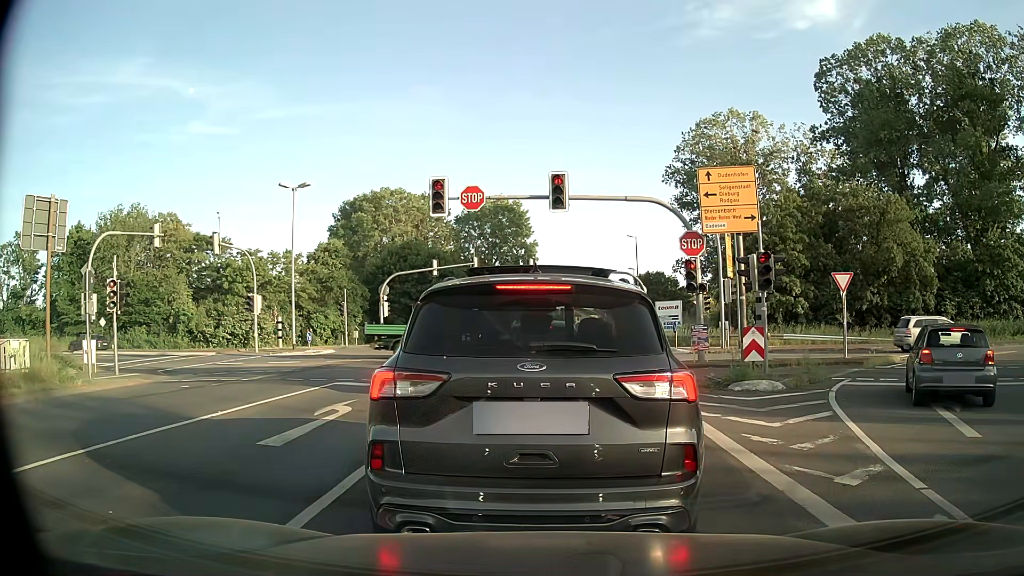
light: Day
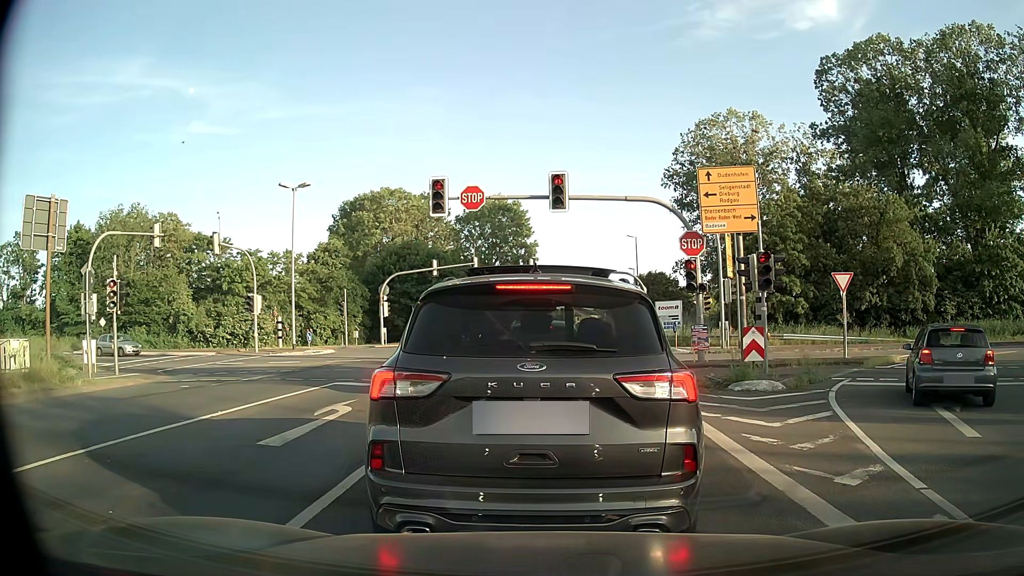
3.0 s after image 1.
(0.0, 0.0) m; 0°
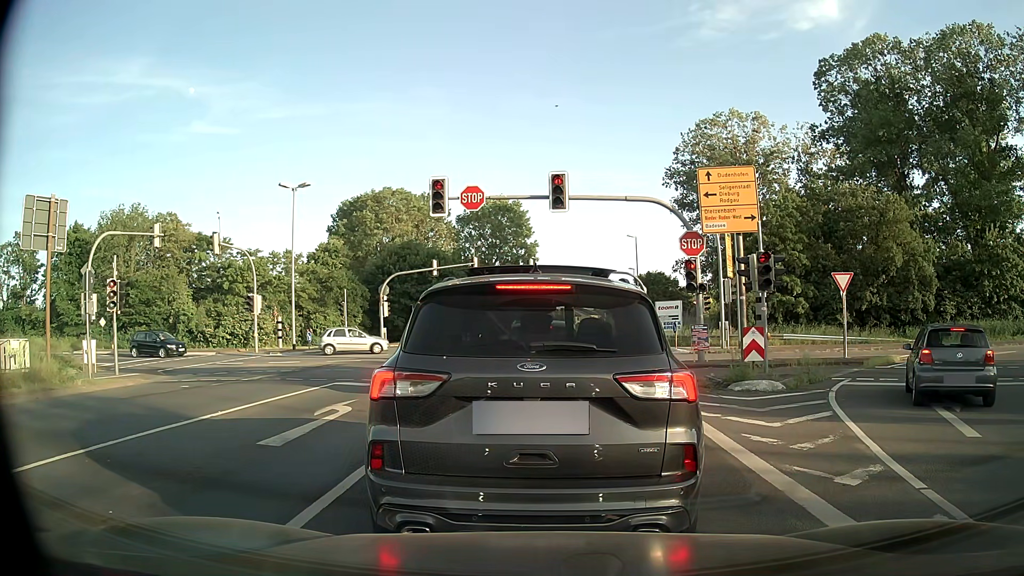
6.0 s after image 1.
(0.0, 0.0) m; 0°
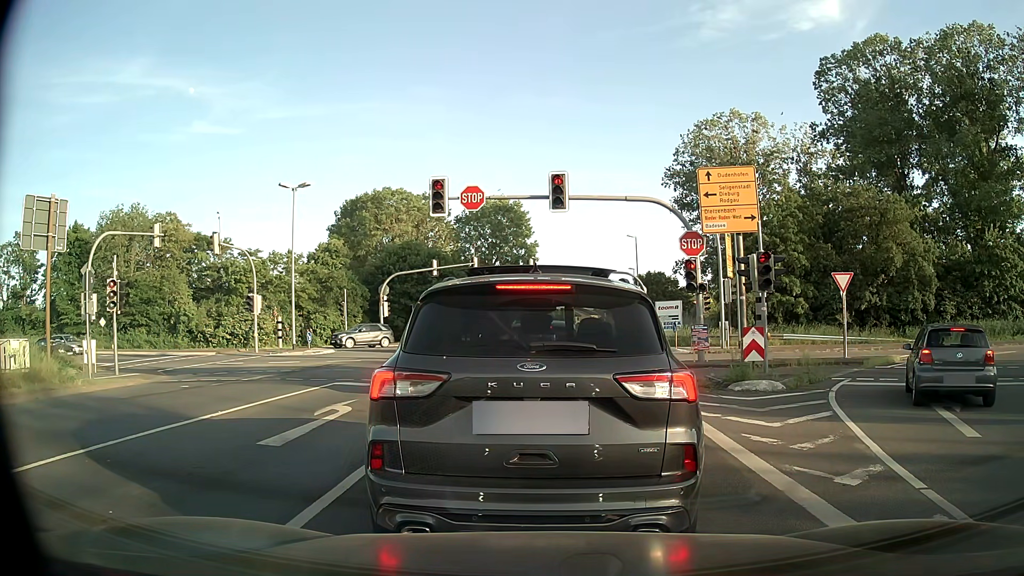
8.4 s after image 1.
(0.0, 0.0) m; 0°
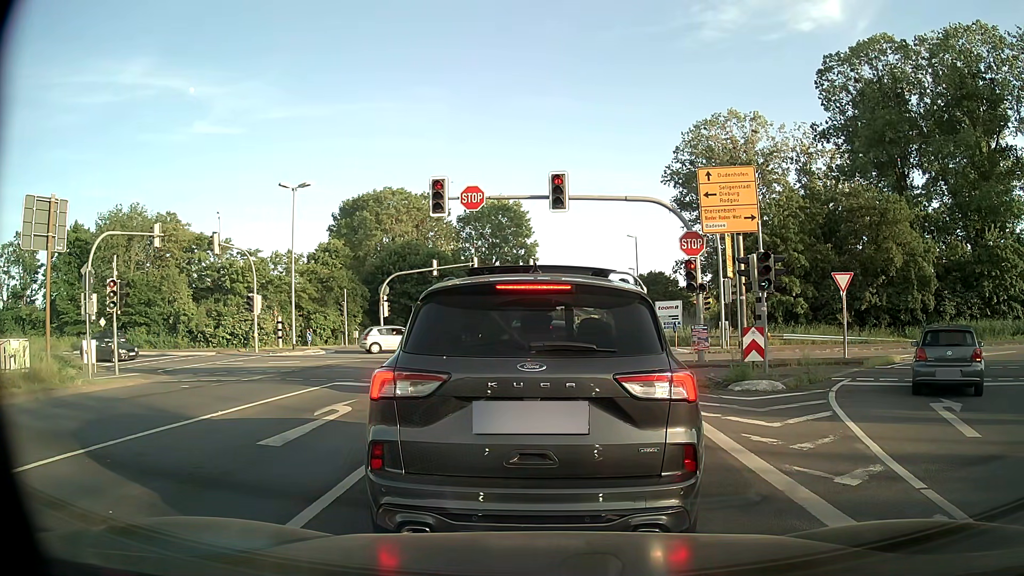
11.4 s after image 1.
(0.0, 0.0) m; 0°
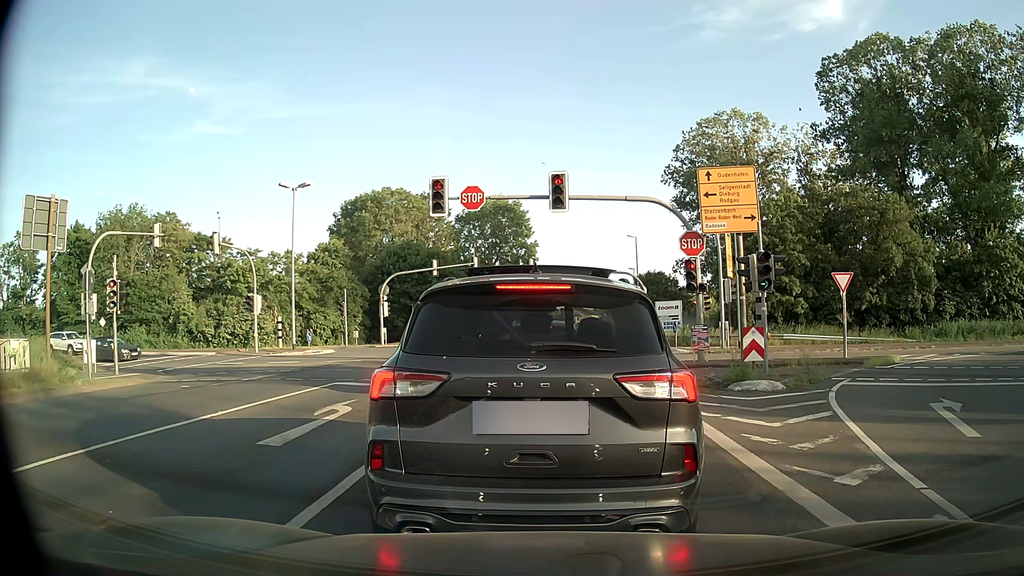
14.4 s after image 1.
(0.0, 0.0) m; 0°
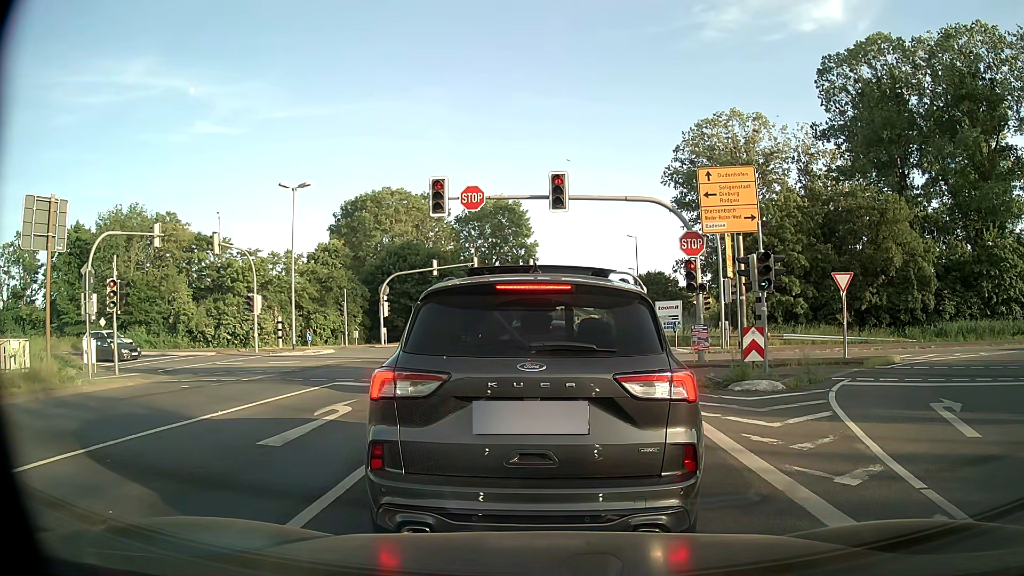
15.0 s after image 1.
(0.0, 0.0) m; 0°
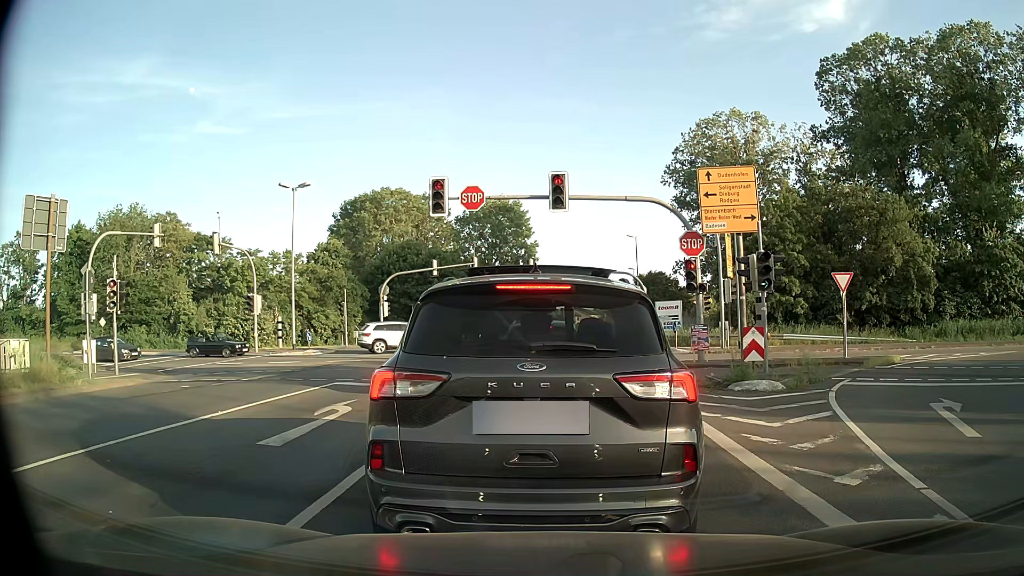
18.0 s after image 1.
(0.0, 0.0) m; 0°
(0, +10) (+1, +20) (+1, +30) (+2, +40) (+2, +50) (+3, +60) (+5, +70) (+6, +80) (+8, +89) (+10, +99) m
